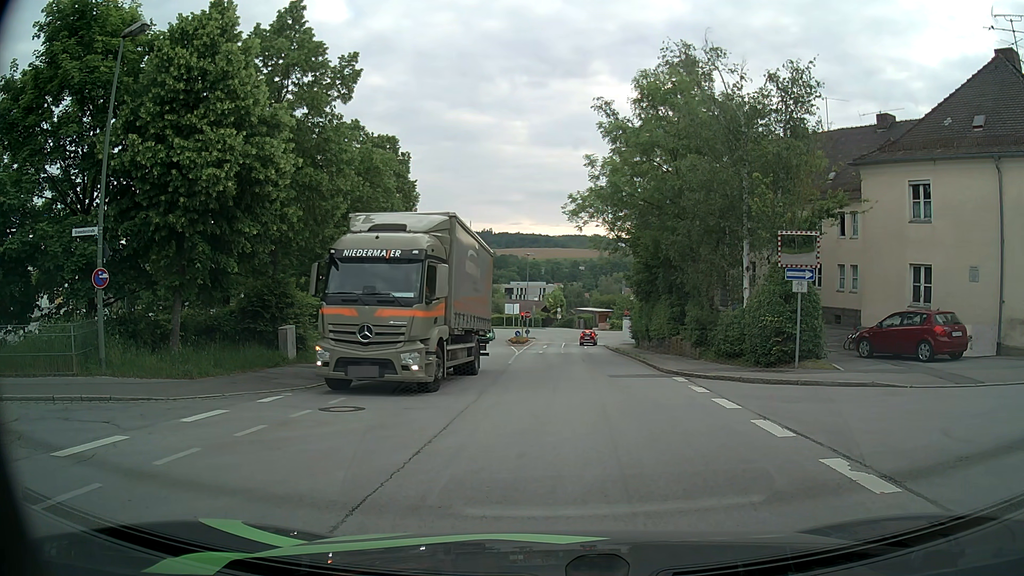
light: Day
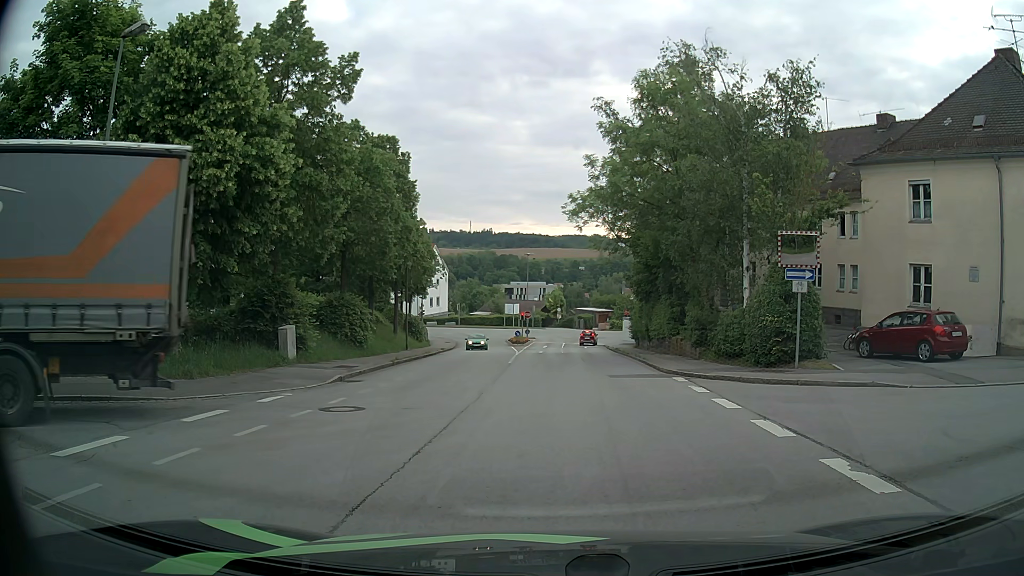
(0.0, 0.0) m; 0°
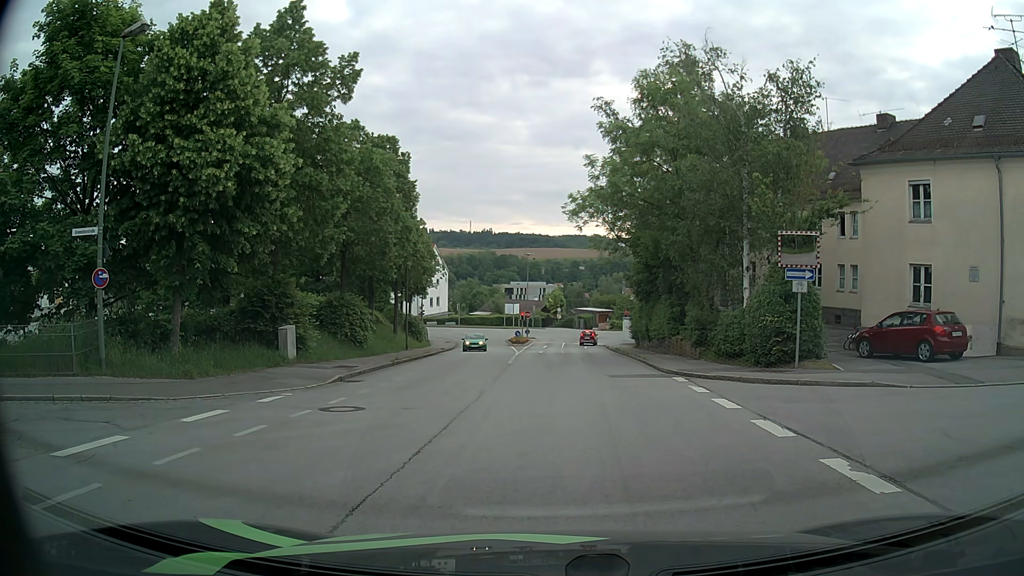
(0.0, 0.0) m; 0°
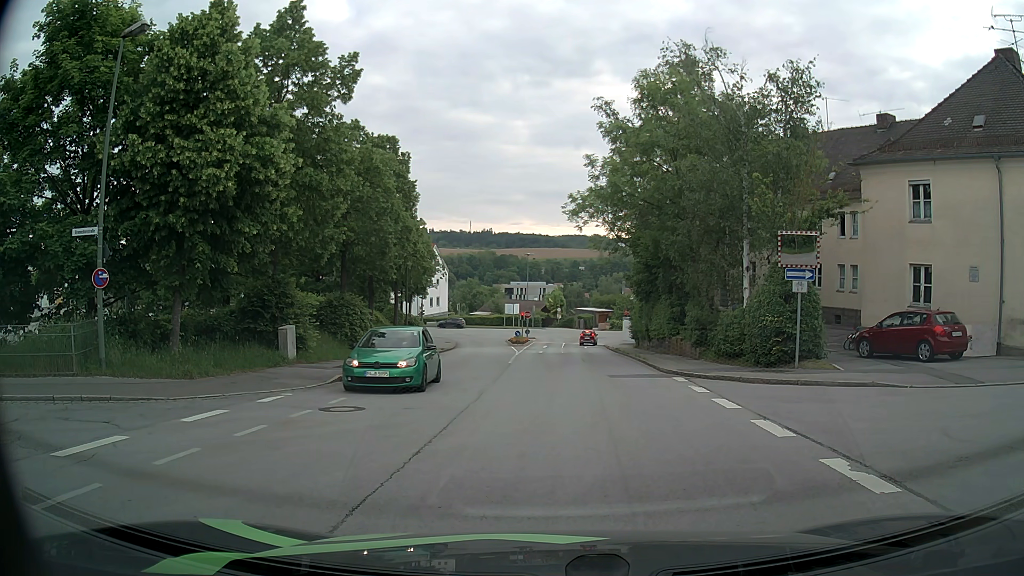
(0.0, 0.0) m; 0°
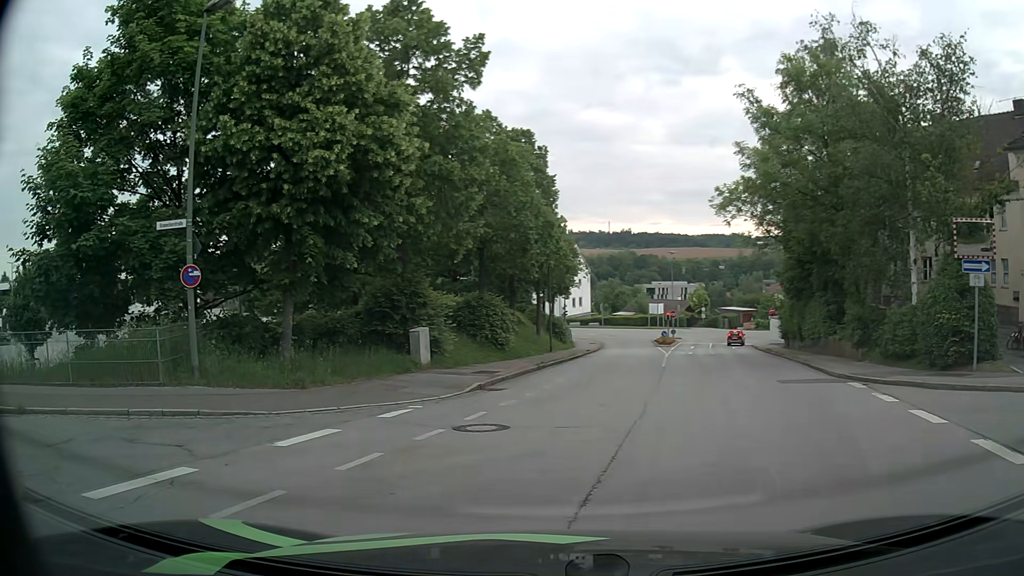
(-0.2, +2.1) m; -13°
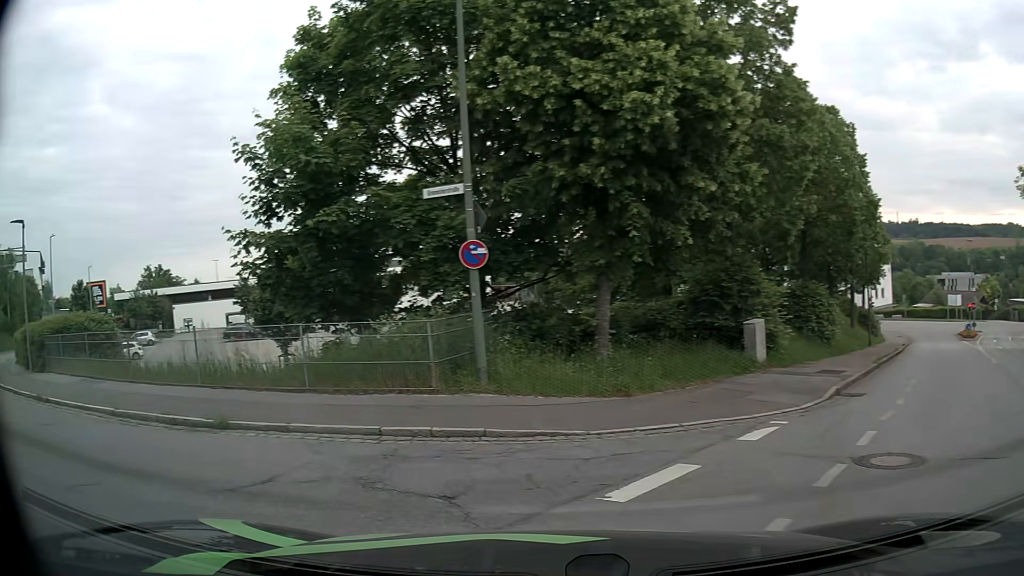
(-0.7, +3.0) m; -26°
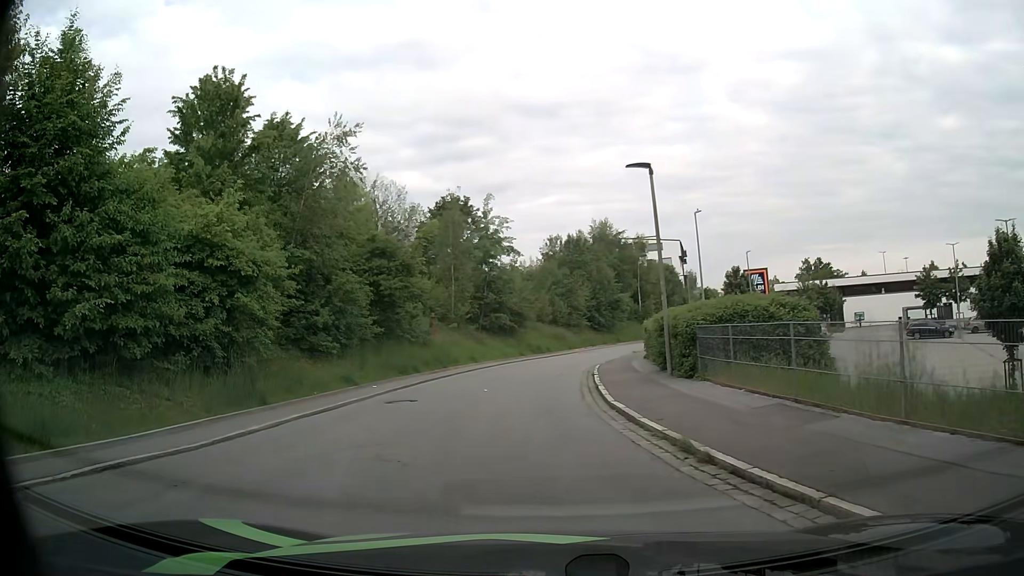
(-4.0, +6.4) m; -56°
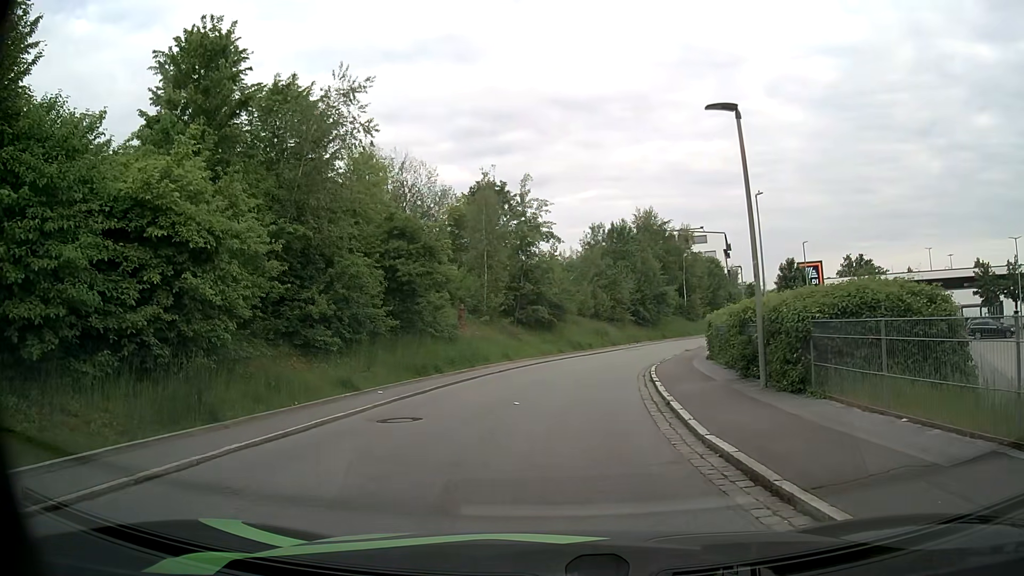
(-0.2, +4.1) m; -4°
(0, +10) (+1, +20) (+3, +30) (+7, +39) (+10, +48) (+15, +57) (+20, +66) (+25, +74) (+30, +83) (+35, +92) m
